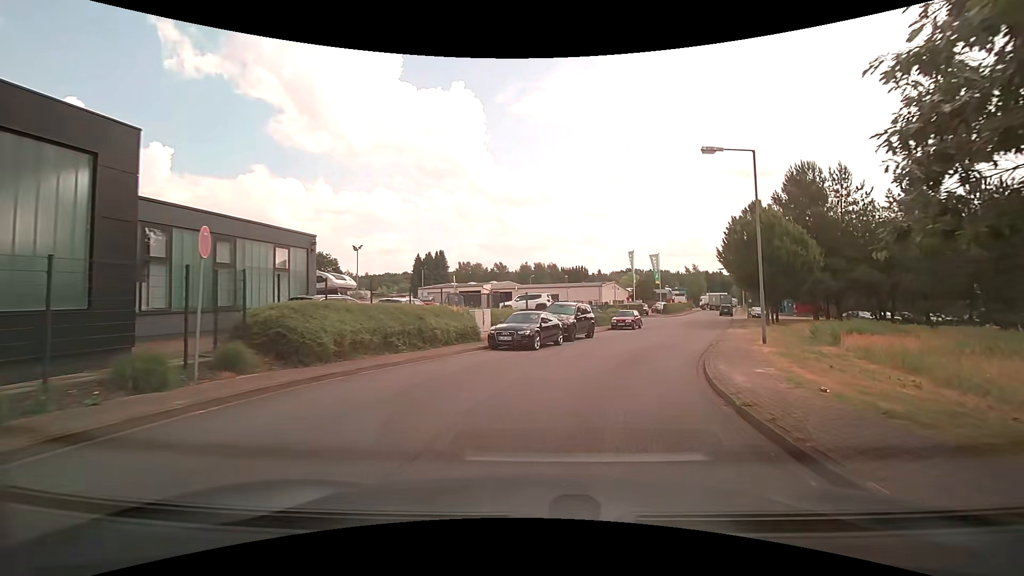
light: Day
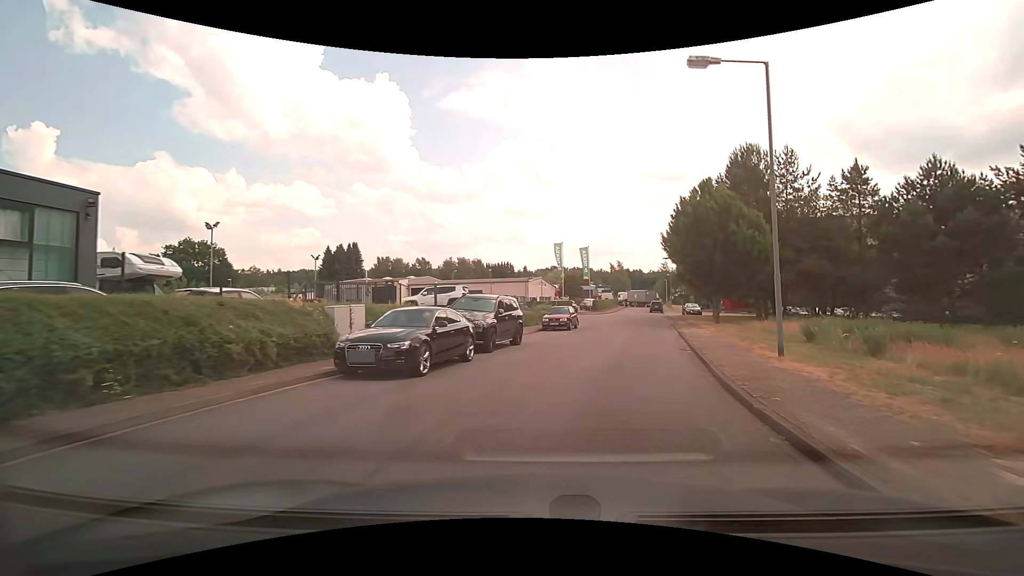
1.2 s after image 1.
(+0.6, +8.0) m; +9°
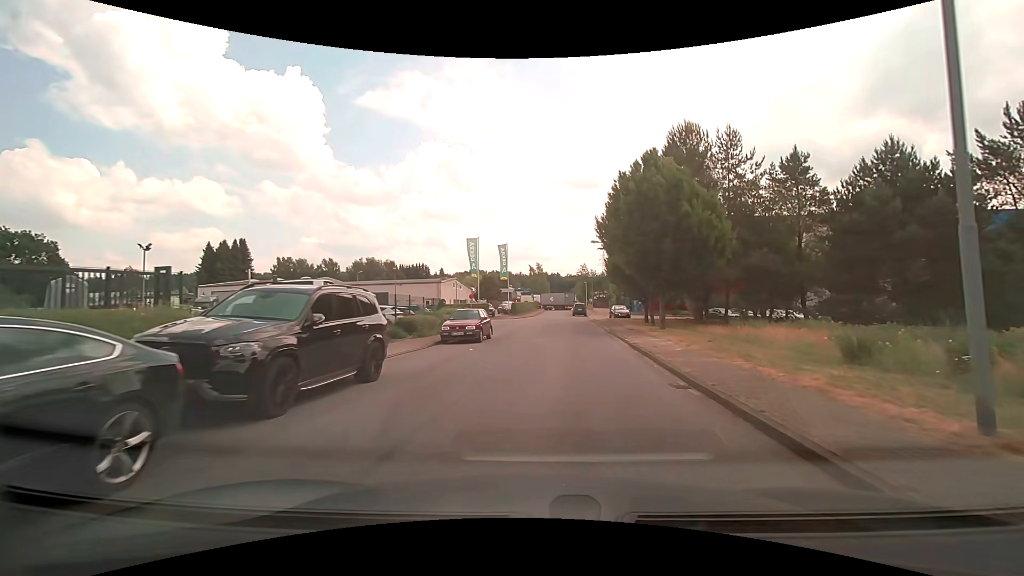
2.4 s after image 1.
(+0.7, +8.5) m; +10°
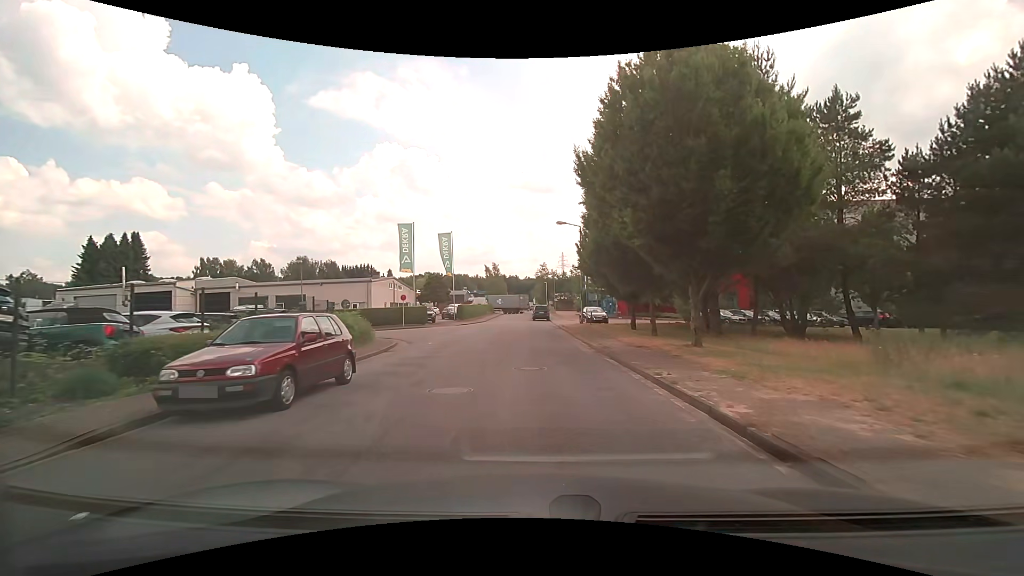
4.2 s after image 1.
(+0.6, +13.2) m; +4°
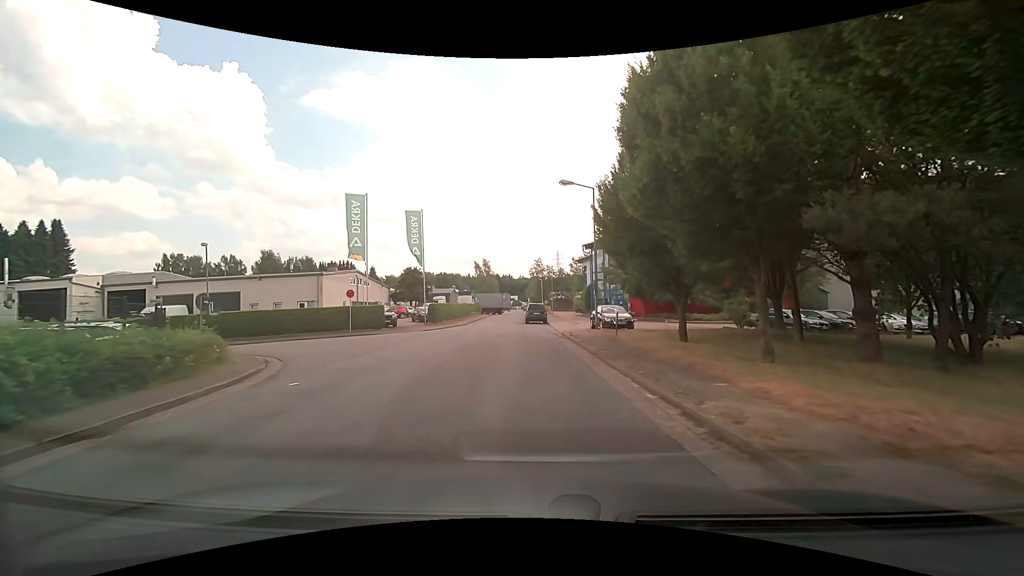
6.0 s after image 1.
(+0.1, +12.4) m; 0°
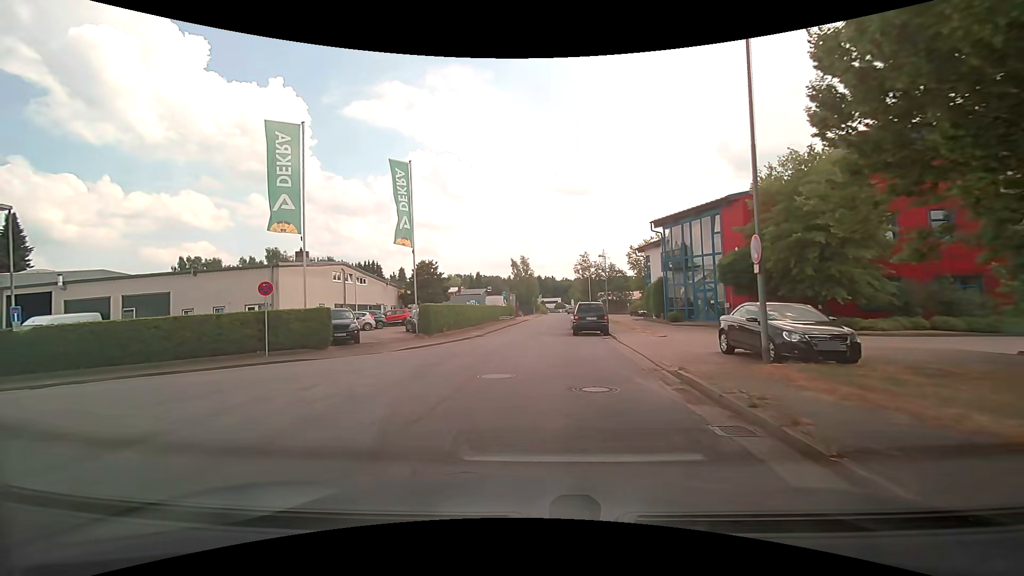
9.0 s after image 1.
(-0.3, +16.0) m; -4°
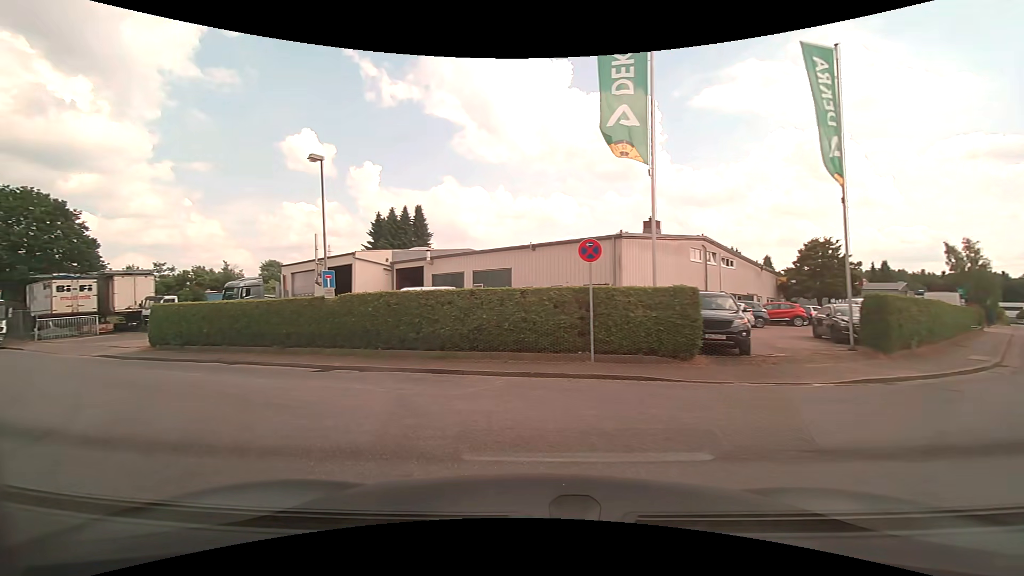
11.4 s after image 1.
(-3.2, +9.8) m; -39°
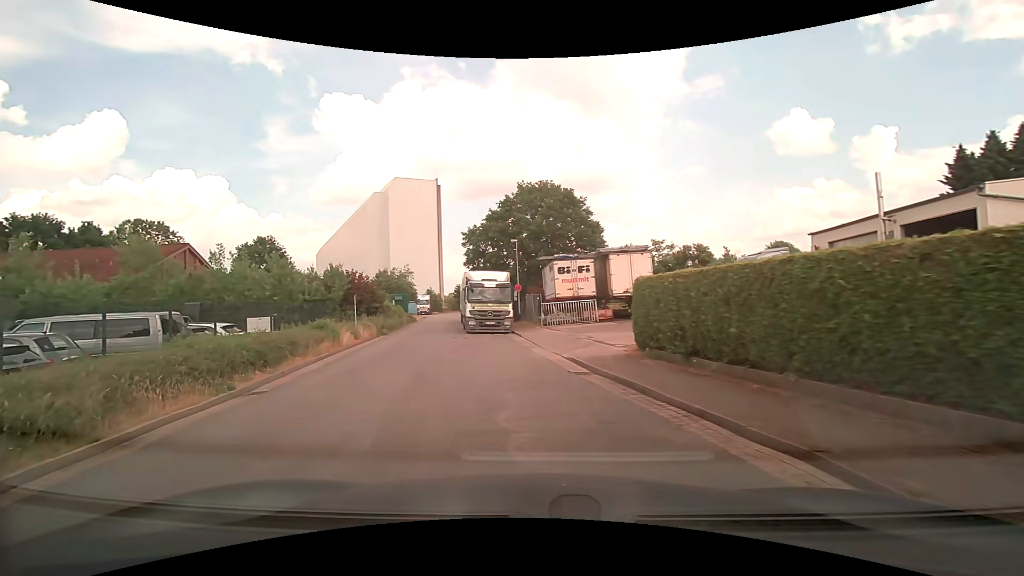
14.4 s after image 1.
(-6.9, +12.6) m; -53°
